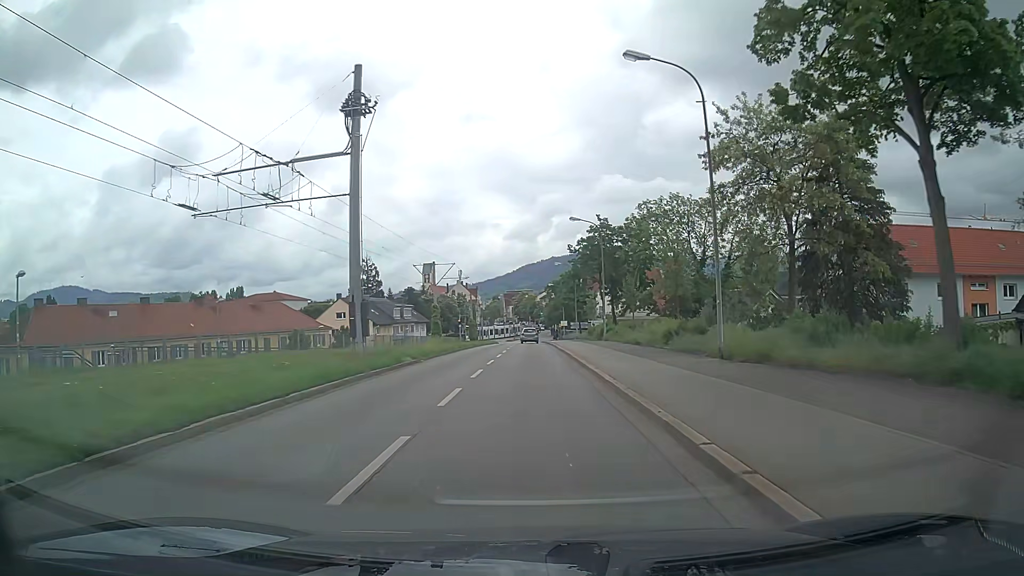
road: tertiary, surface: asphalt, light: Day
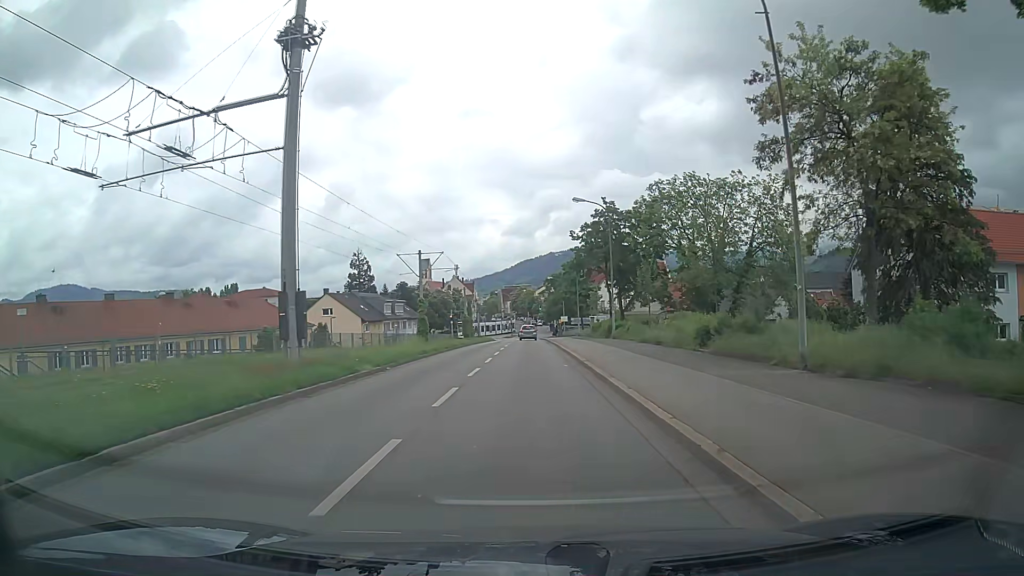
(0.0, +6.3) m; 0°
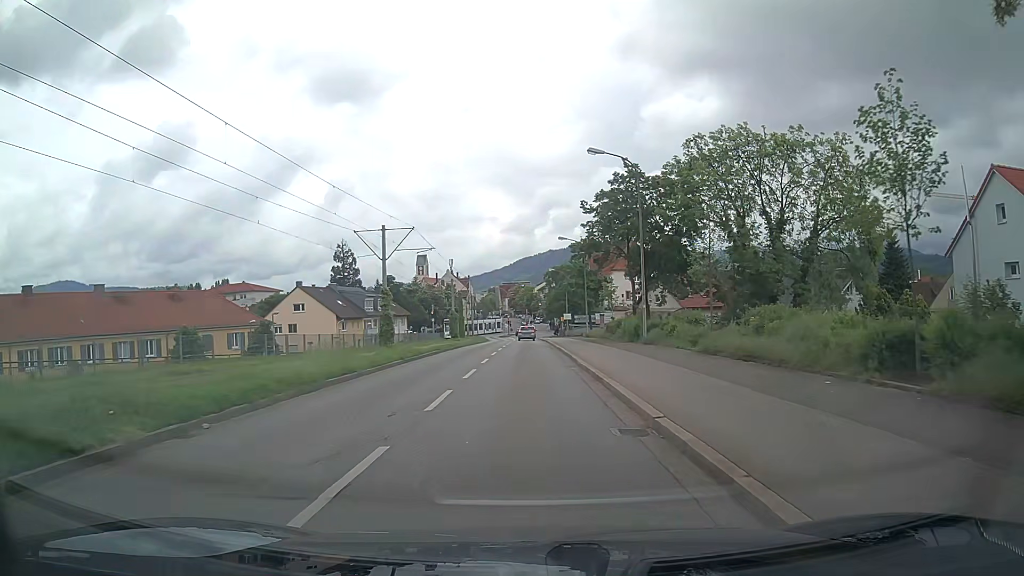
(0.0, +12.5) m; 0°
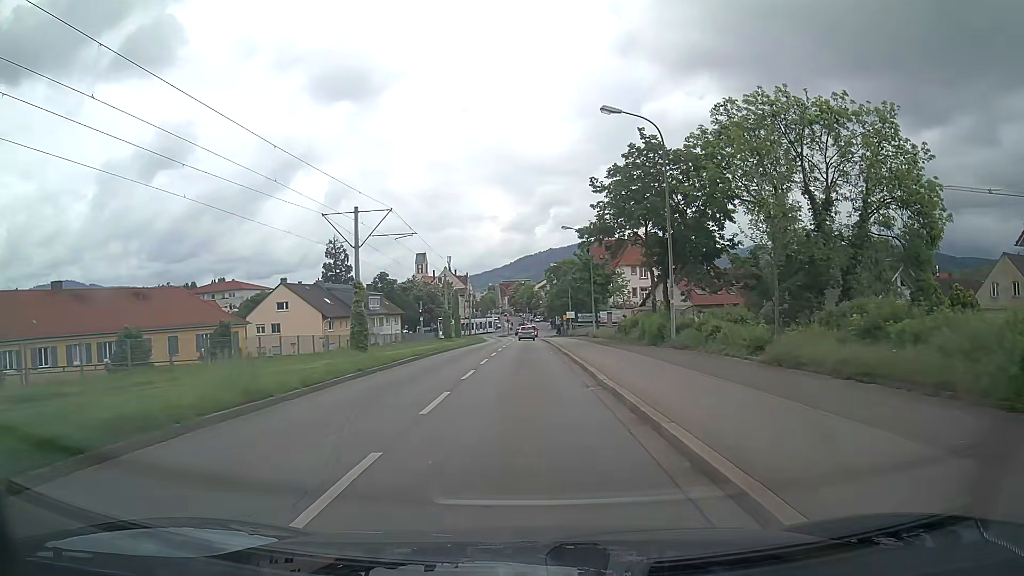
(0.0, +6.3) m; 0°
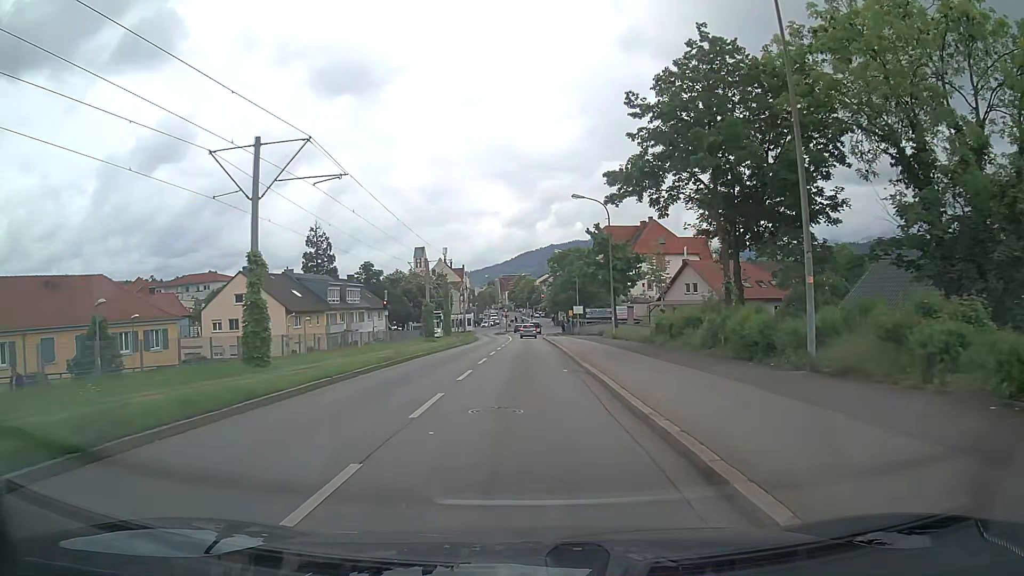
(0.0, +12.8) m; 0°
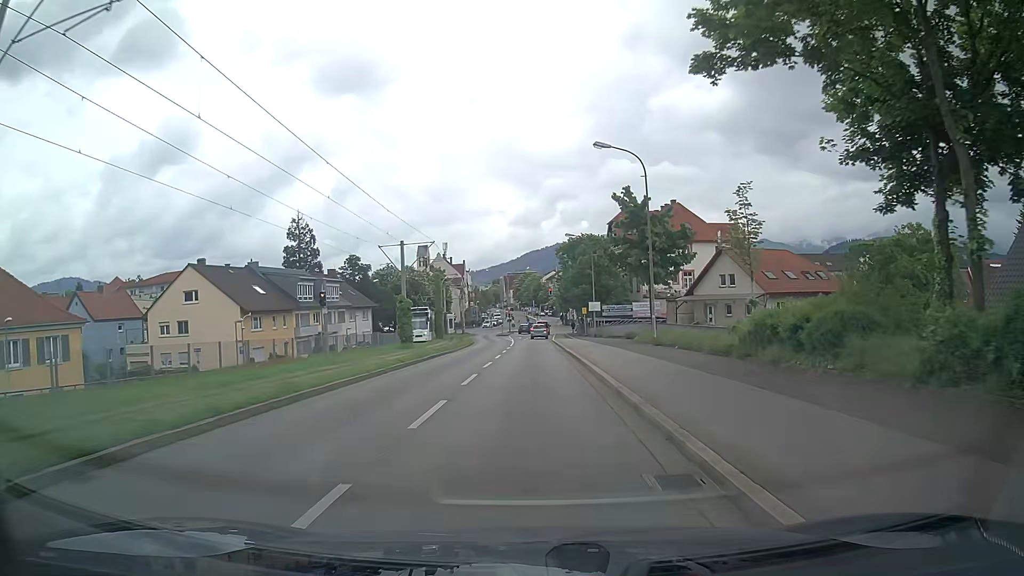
(-0.1, +12.6) m; -1°
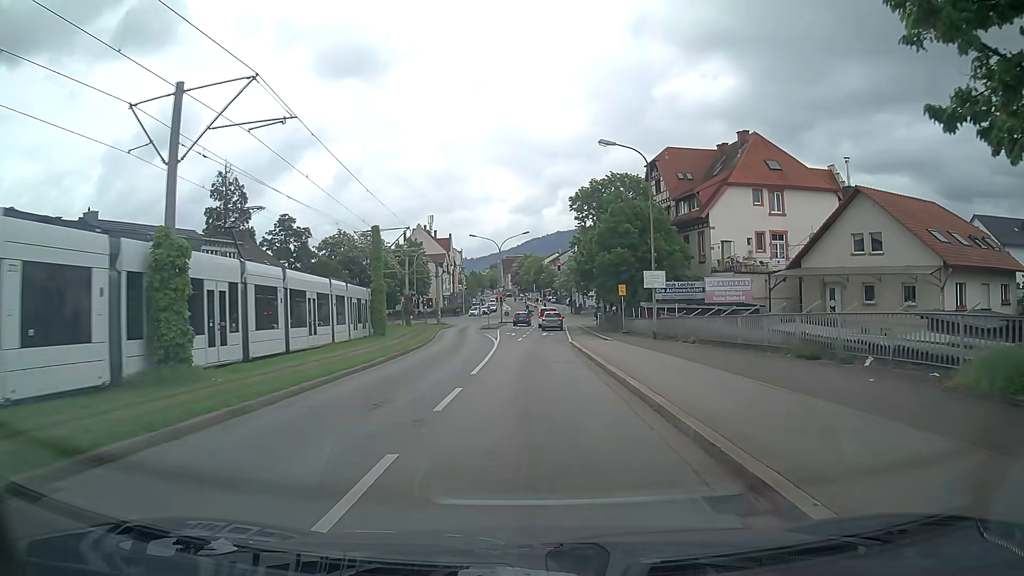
(-0.1, +28.8) m; 0°
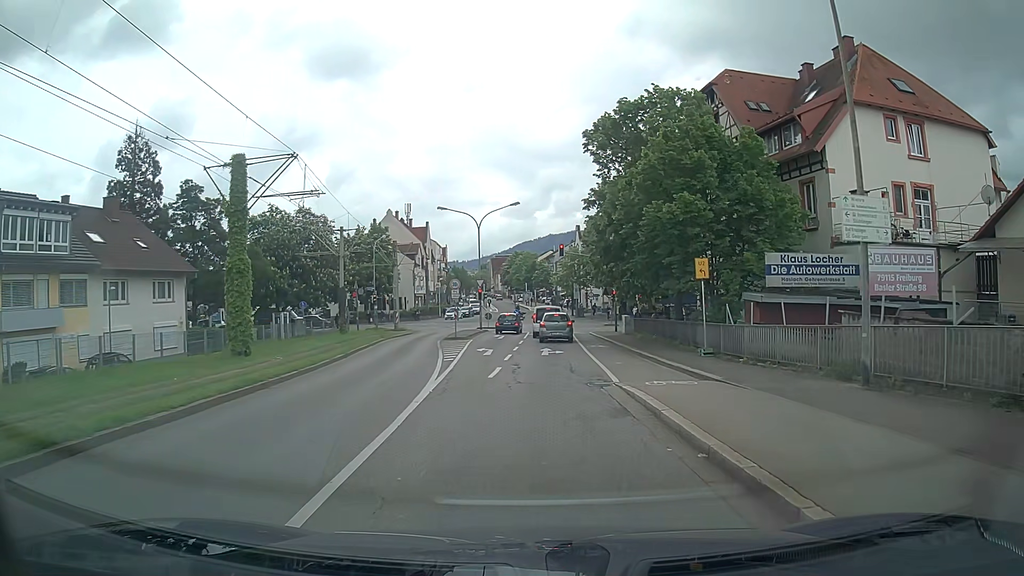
(-0.1, +20.5) m; +1°
